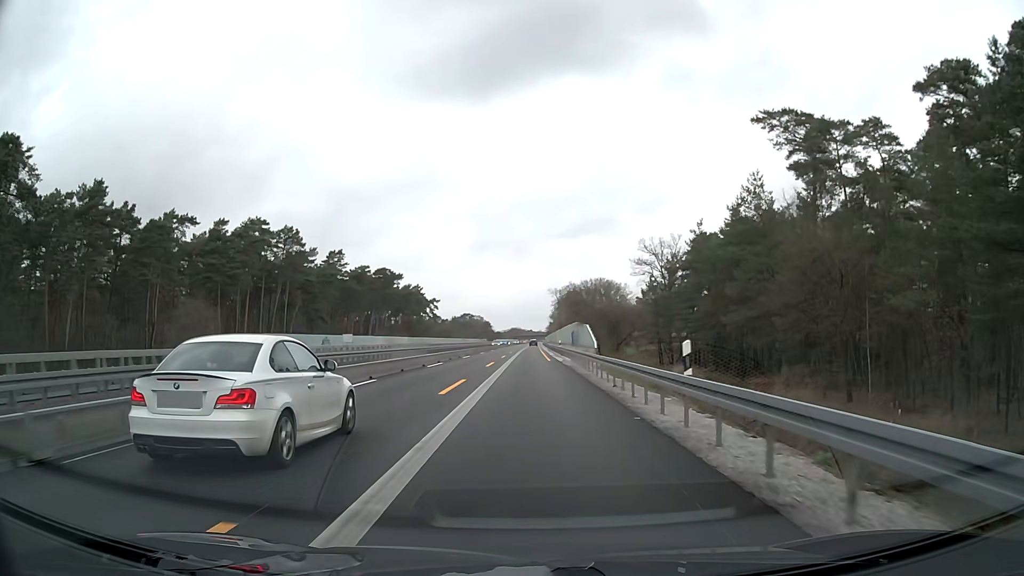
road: motorway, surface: asphalt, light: Day
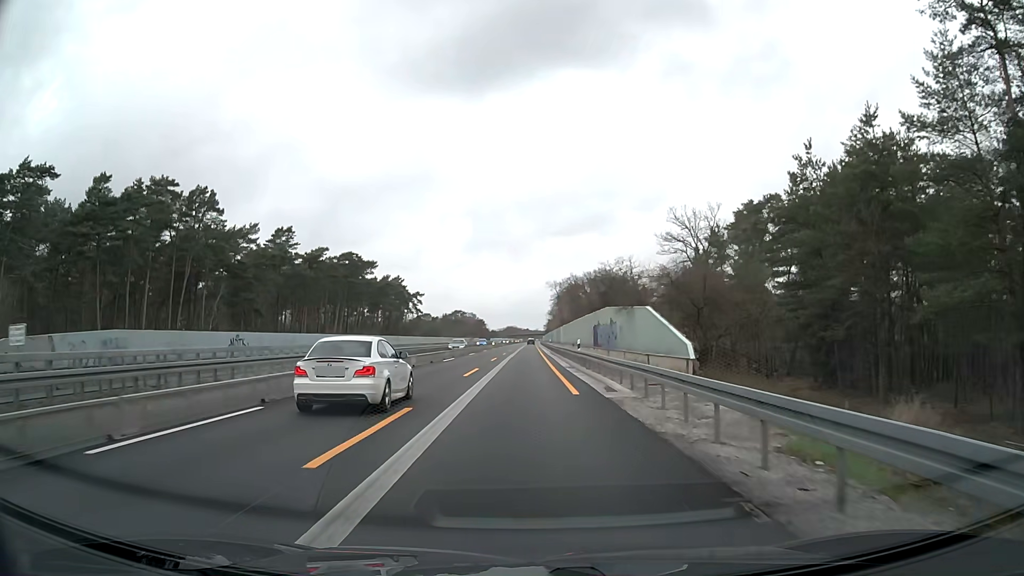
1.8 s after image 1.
(+0.2, +27.9) m; 0°
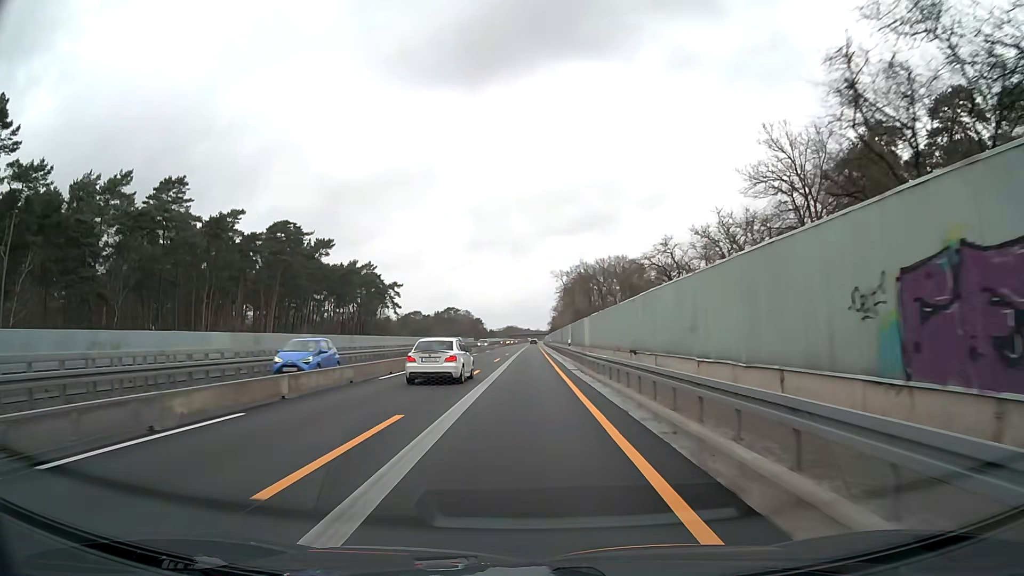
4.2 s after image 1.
(0.0, +37.1) m; 0°
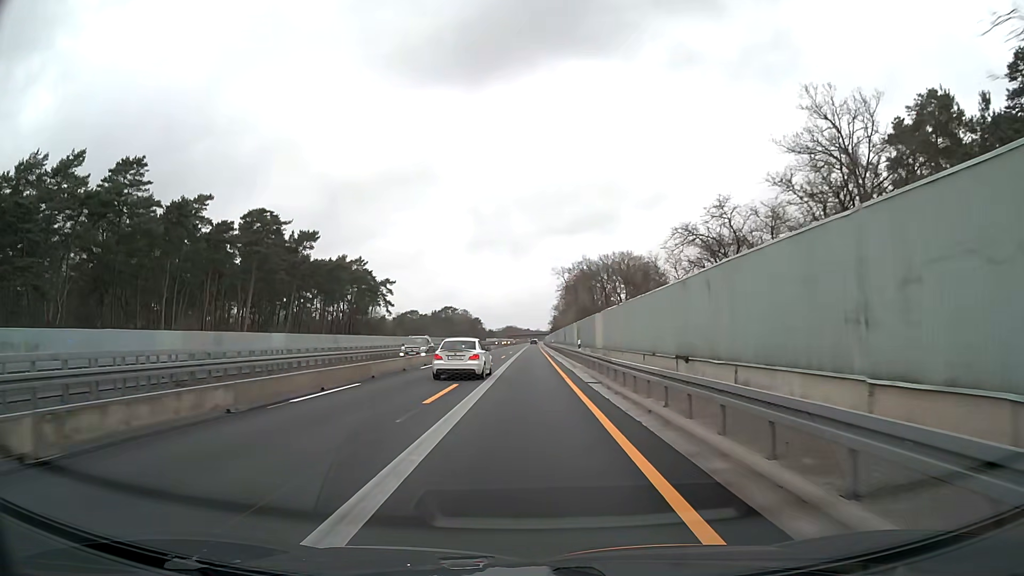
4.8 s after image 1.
(0.0, +9.3) m; 0°
(0, +10) (0, +20) (0, +30) (0, +40) (0, +50) (0, +60) (0, +70) (0, +80) (0, +90) (0, +100) m
